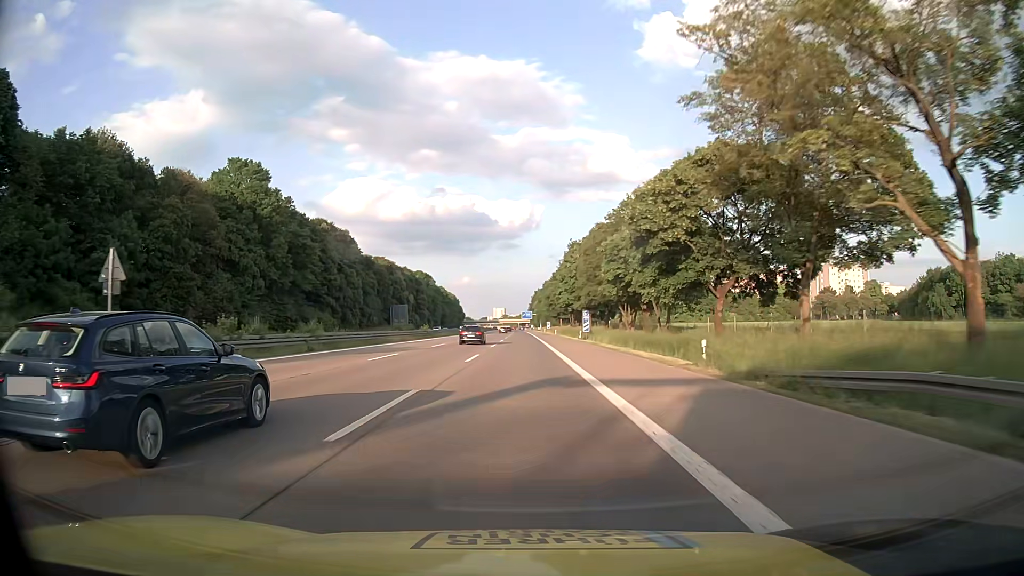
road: motorway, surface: asphalt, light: Day
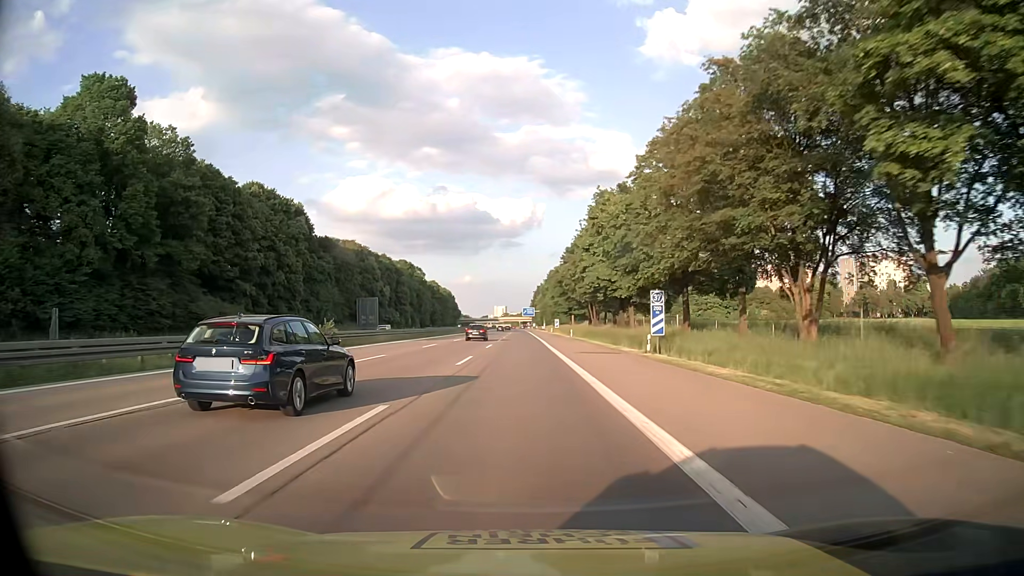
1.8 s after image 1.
(-0.1, +39.7) m; 0°
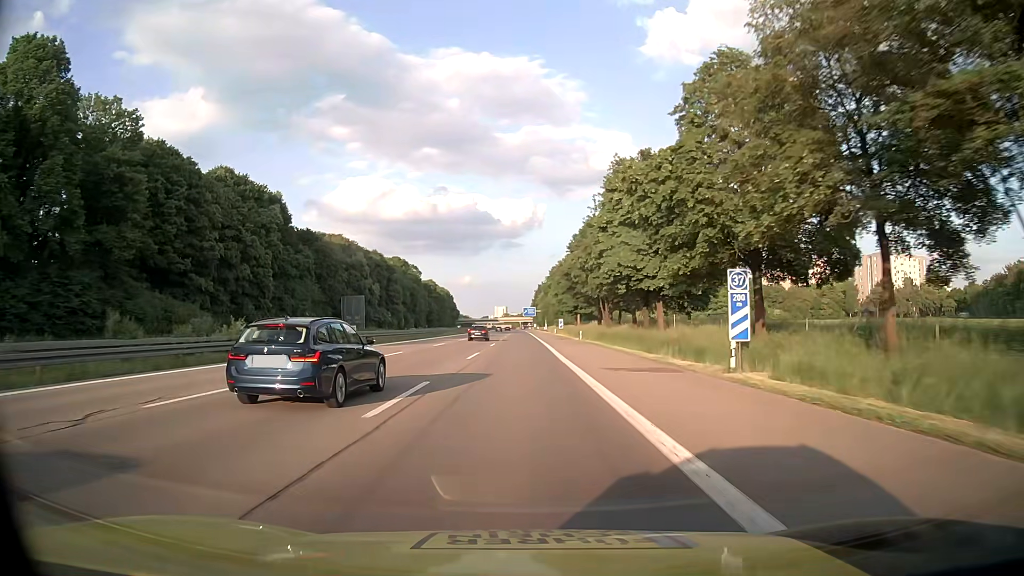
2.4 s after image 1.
(0.0, +13.2) m; 0°
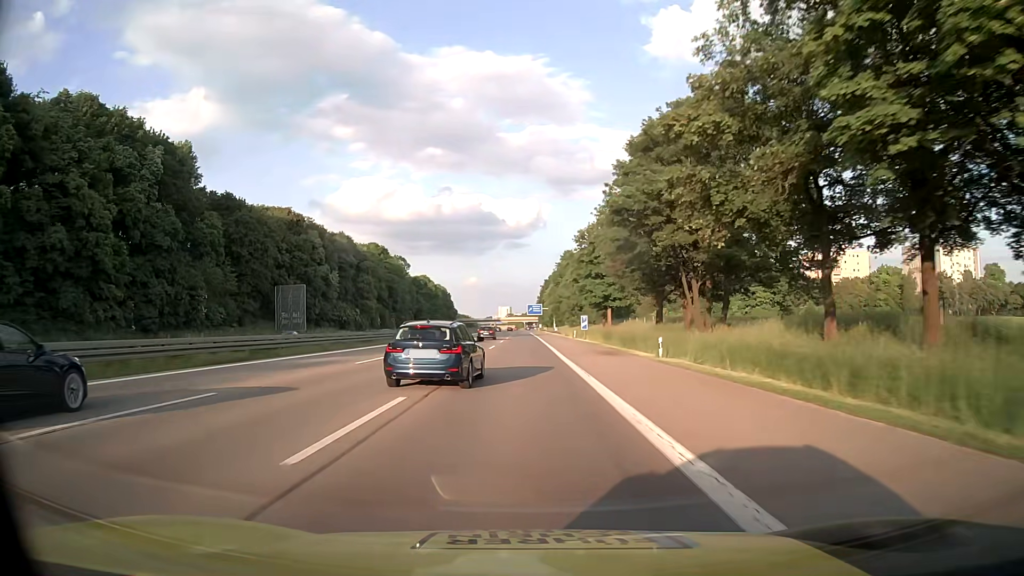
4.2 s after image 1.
(+0.1, +39.7) m; 0°
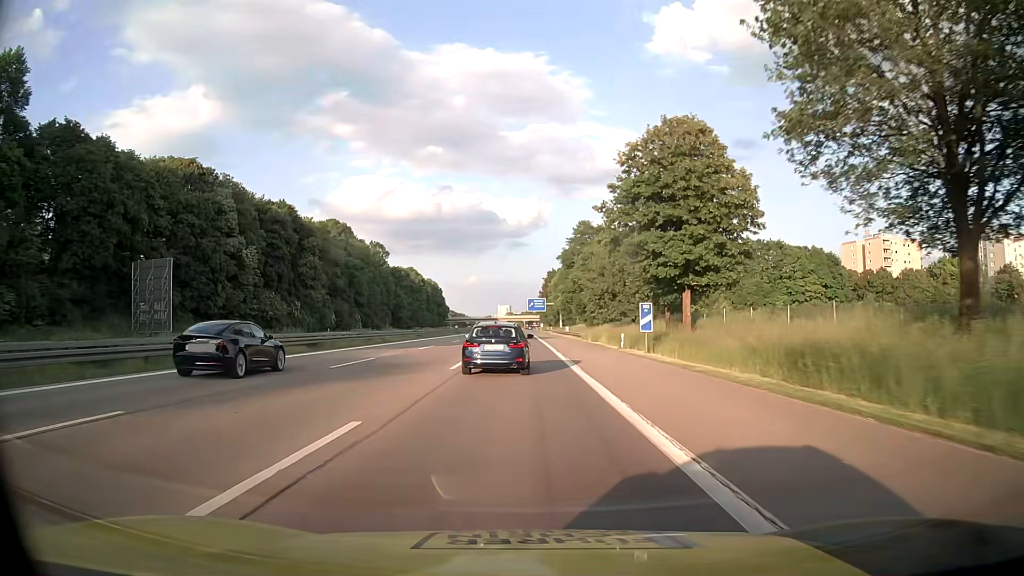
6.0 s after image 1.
(+0.1, +39.6) m; +1°
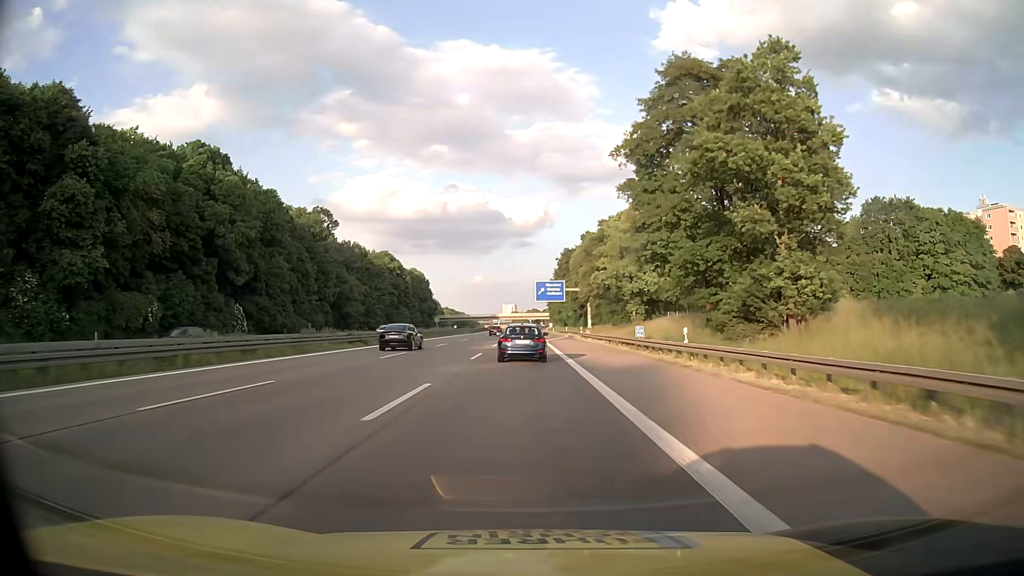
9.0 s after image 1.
(-0.7, +66.0) m; -1°
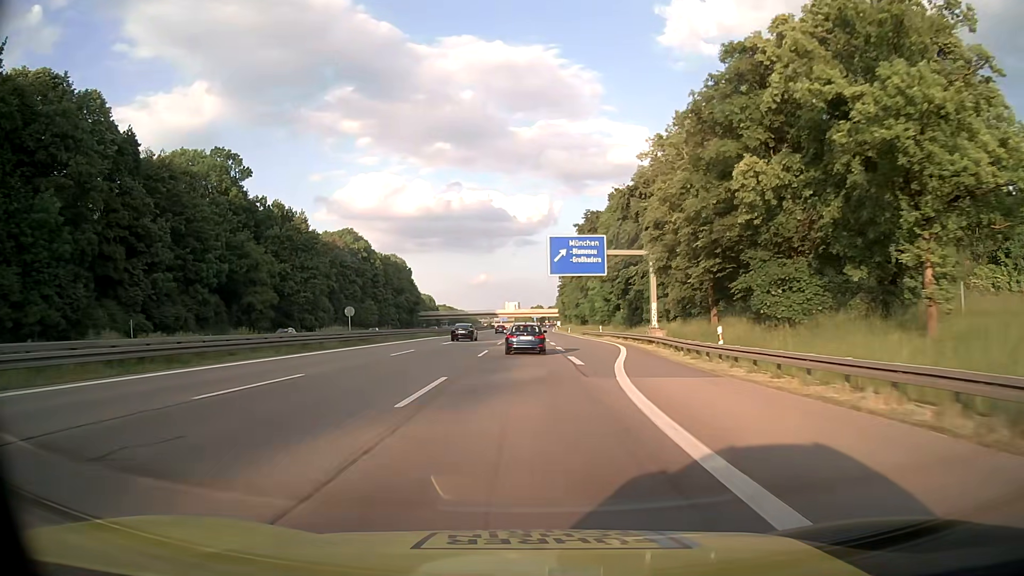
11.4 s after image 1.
(-0.1, +52.8) m; 0°
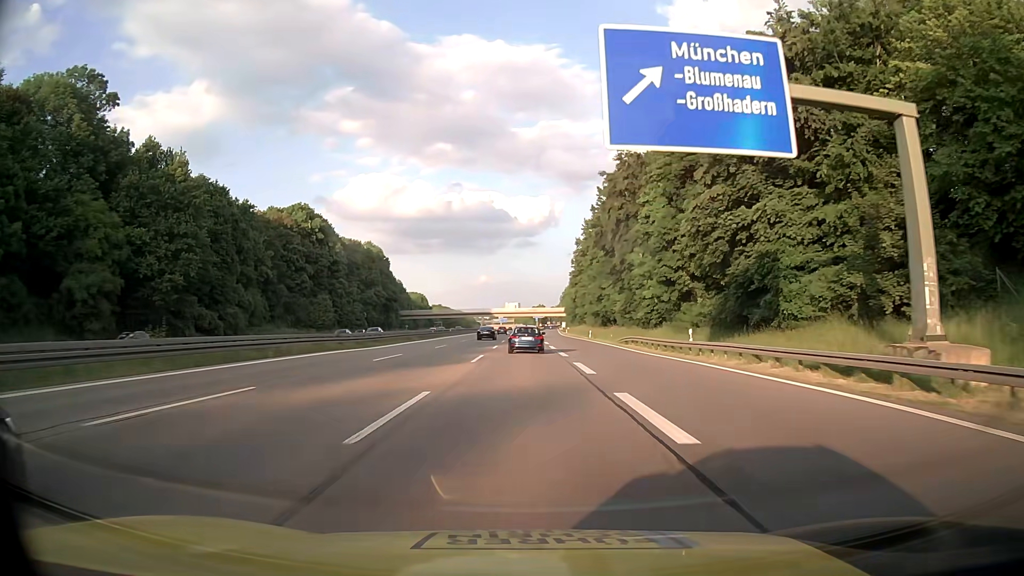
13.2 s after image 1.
(-0.1, +39.6) m; 0°
(0, +10) (0, +20) (0, +30) (0, +40) (0, +50) (0, +60) (0, +70) (0, +80) (0, +90) (0, +100) m
